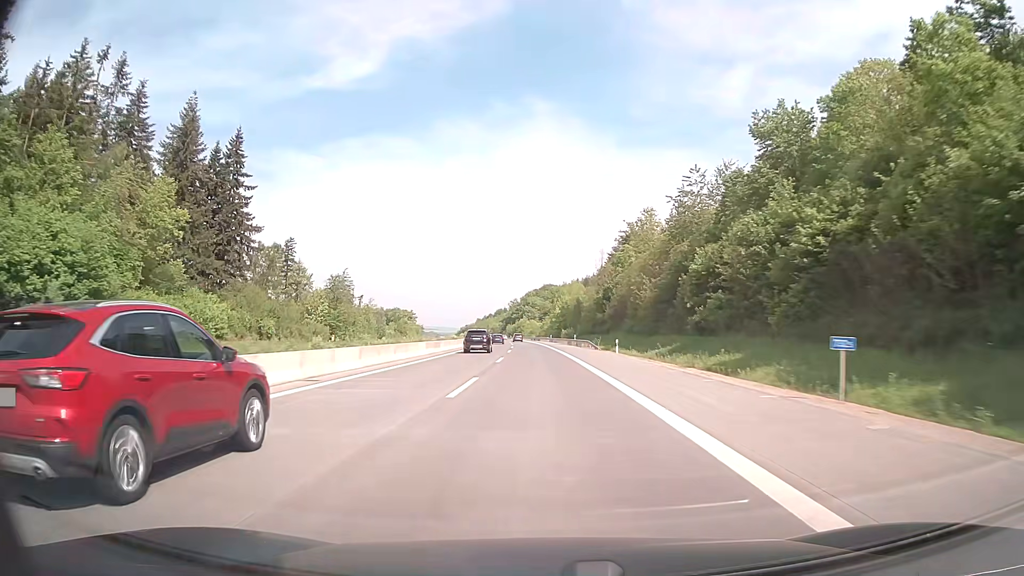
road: motorway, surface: concrete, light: Day
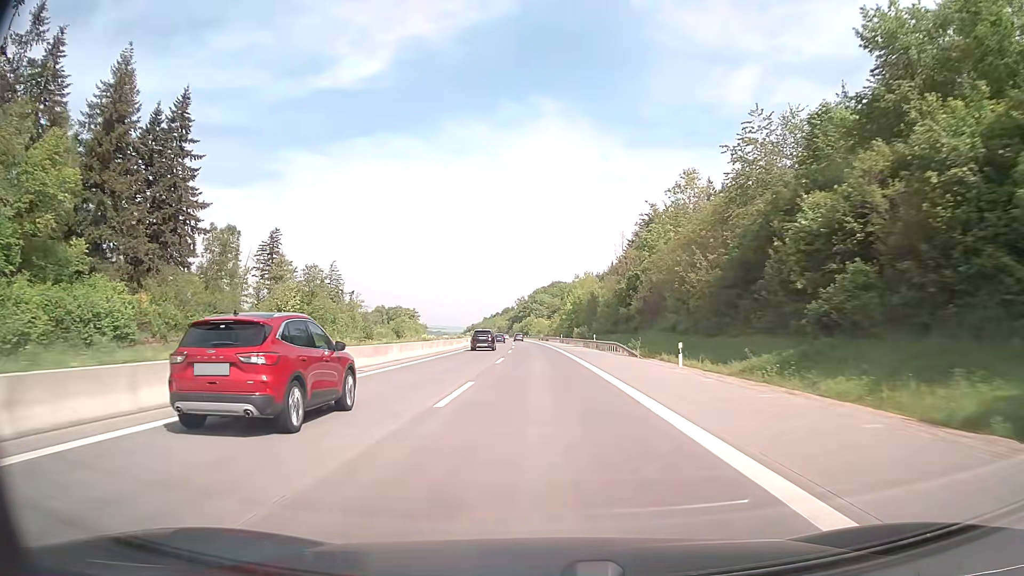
(-0.1, +19.9) m; -1°
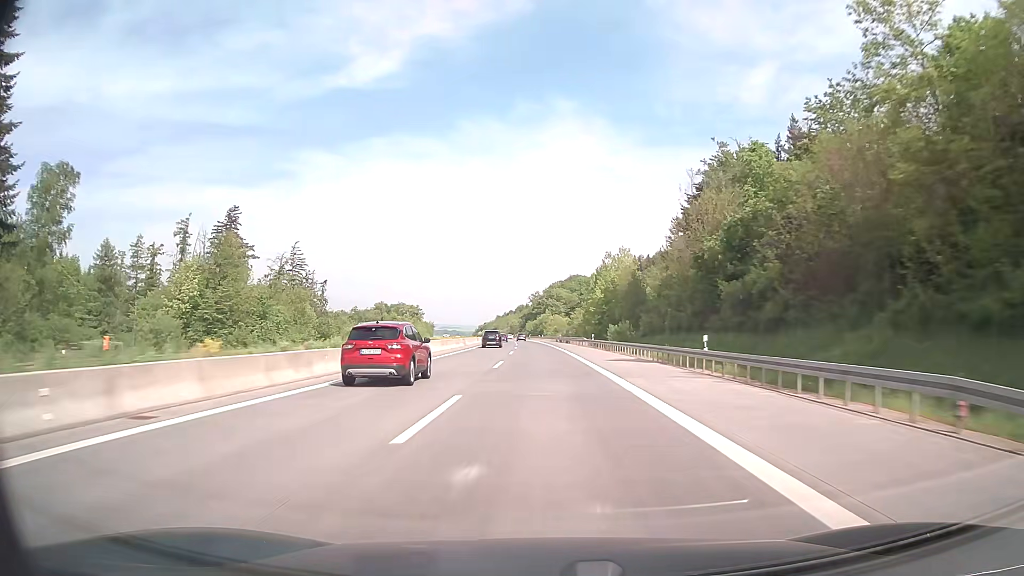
(-0.3, +39.7) m; -1°
(0, +10) (0, +20) (0, +30) (0, +40) (-1, +50) (-1, +60) (-1, +70) (-2, +80) (-2, +90) (-2, +100) m
